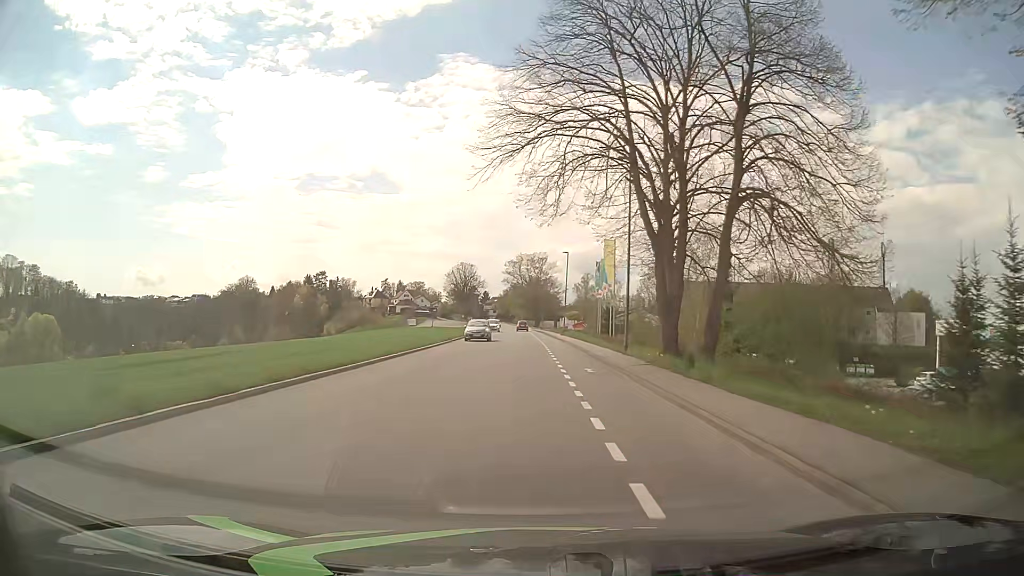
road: tertiary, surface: asphalt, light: Day
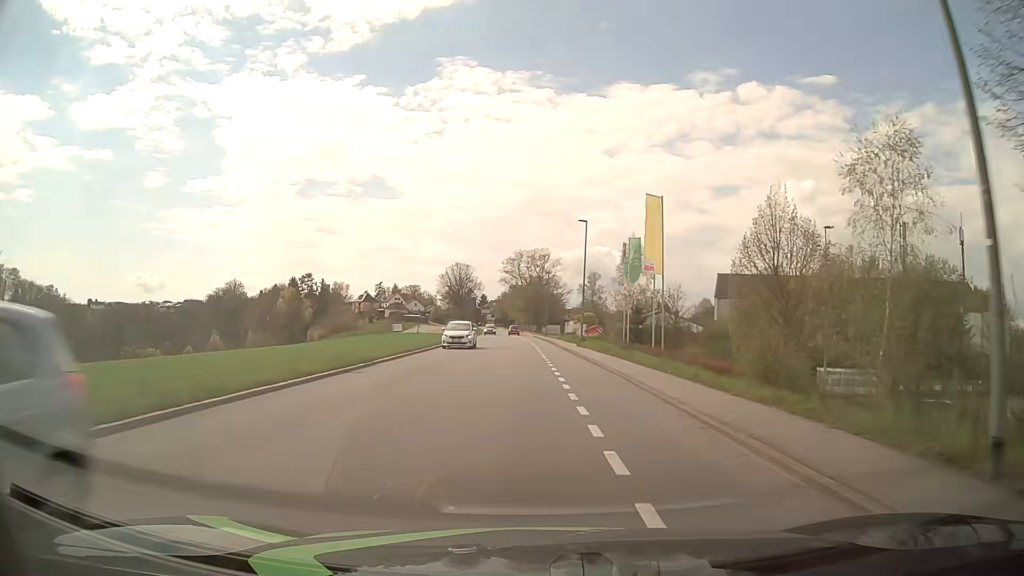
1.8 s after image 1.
(+0.1, +22.7) m; 0°
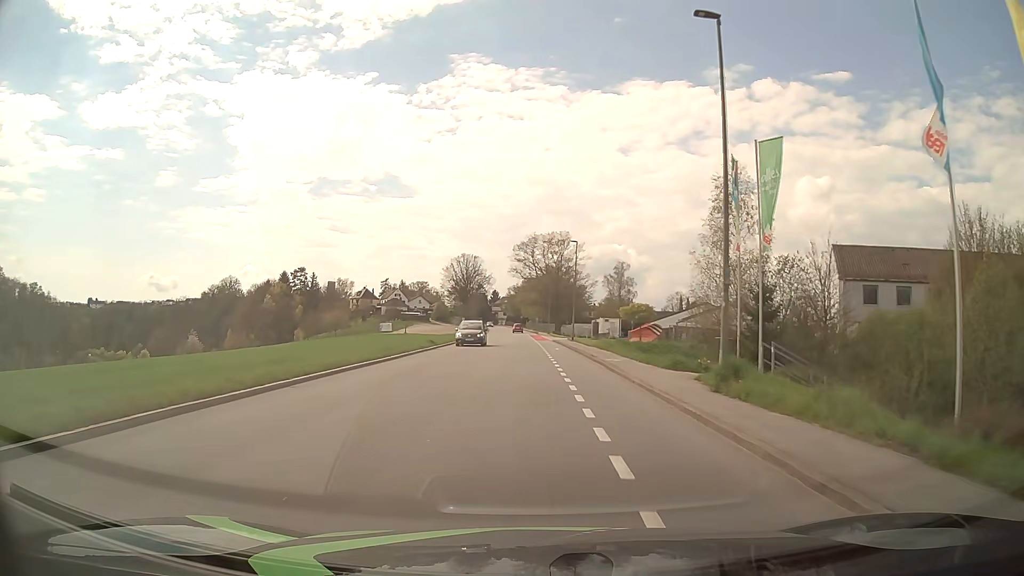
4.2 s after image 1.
(-0.4, +30.4) m; -1°
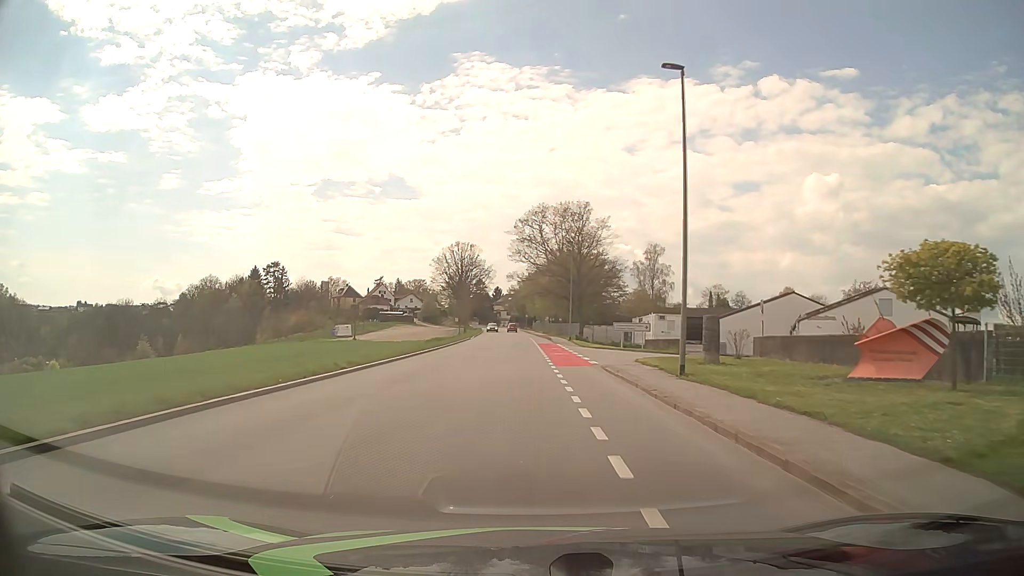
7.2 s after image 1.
(-0.3, +38.1) m; -1°
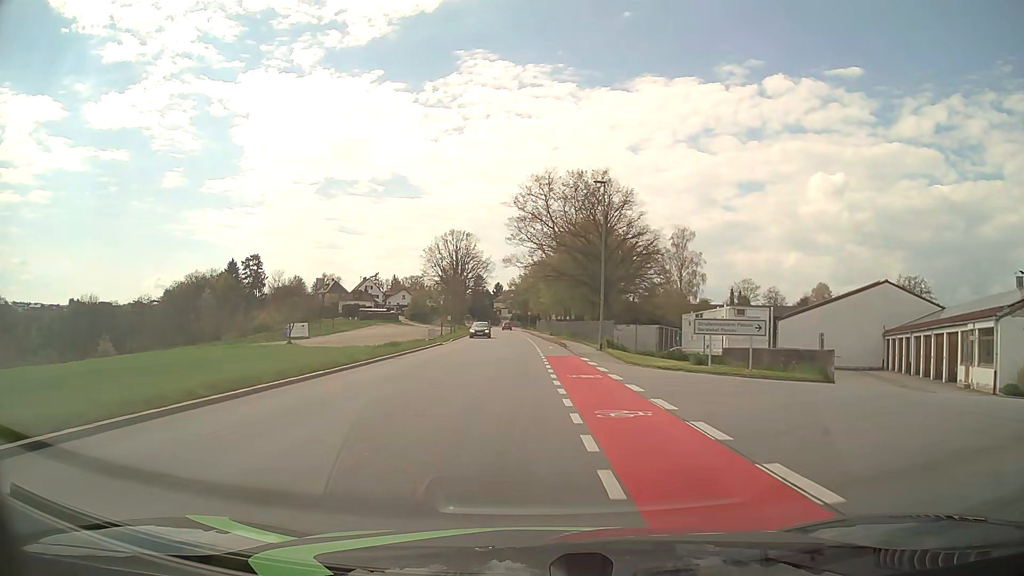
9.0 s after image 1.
(-0.1, +22.9) m; 0°
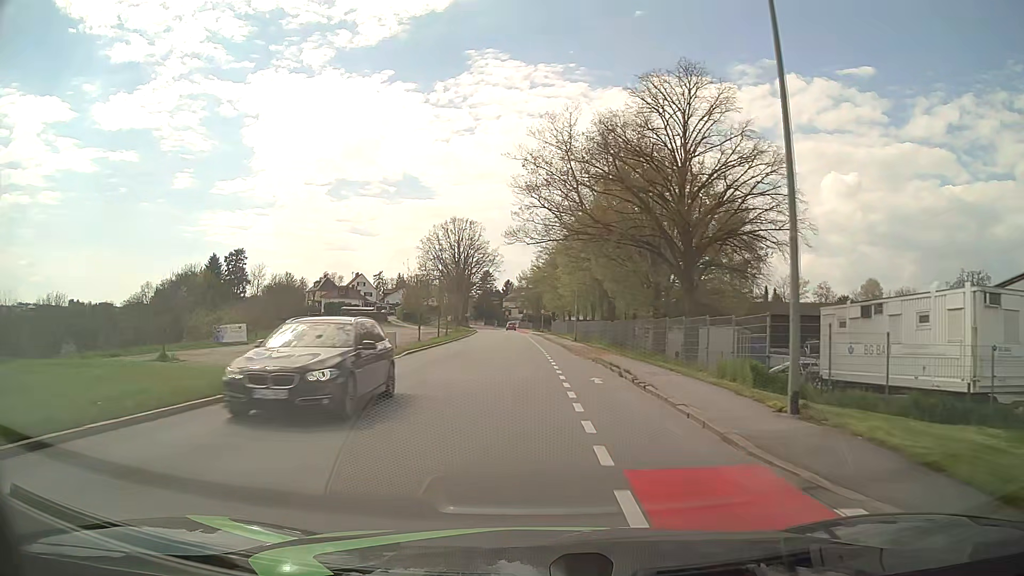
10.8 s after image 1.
(-0.2, +22.8) m; -1°
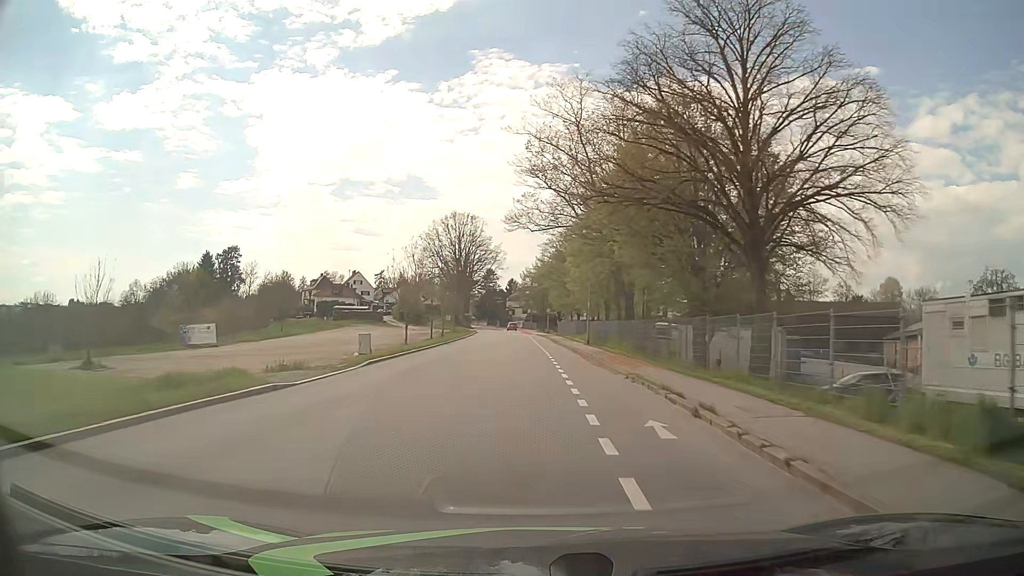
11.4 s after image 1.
(0.0, +7.6) m; -1°
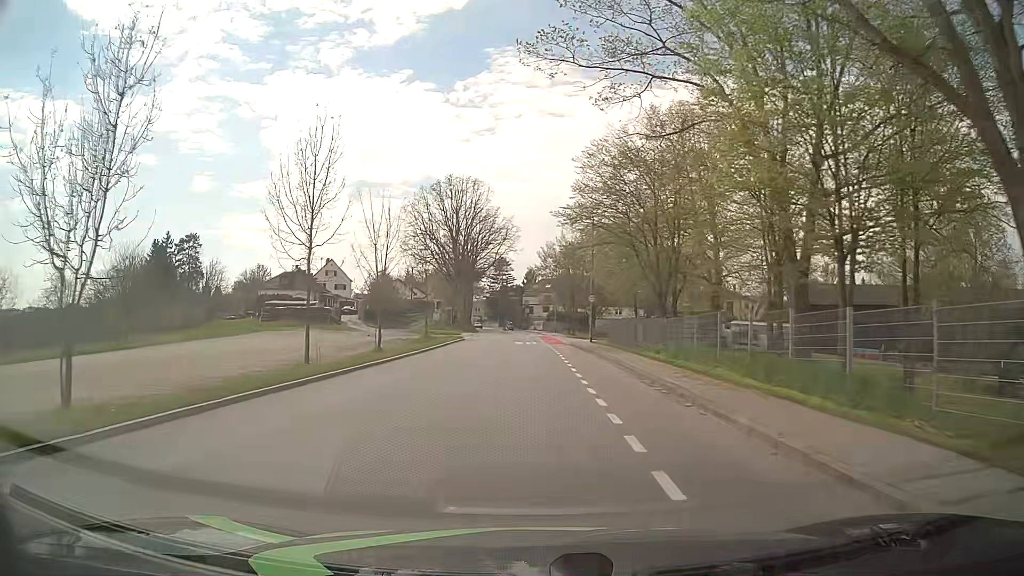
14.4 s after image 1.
(-0.5, +38.0) m; -2°
(0, +10) (0, +20) (0, +30) (0, +40) (0, +50) (0, +60) (0, +70) (-1, +80) (-1, +90) (-2, +100) m
